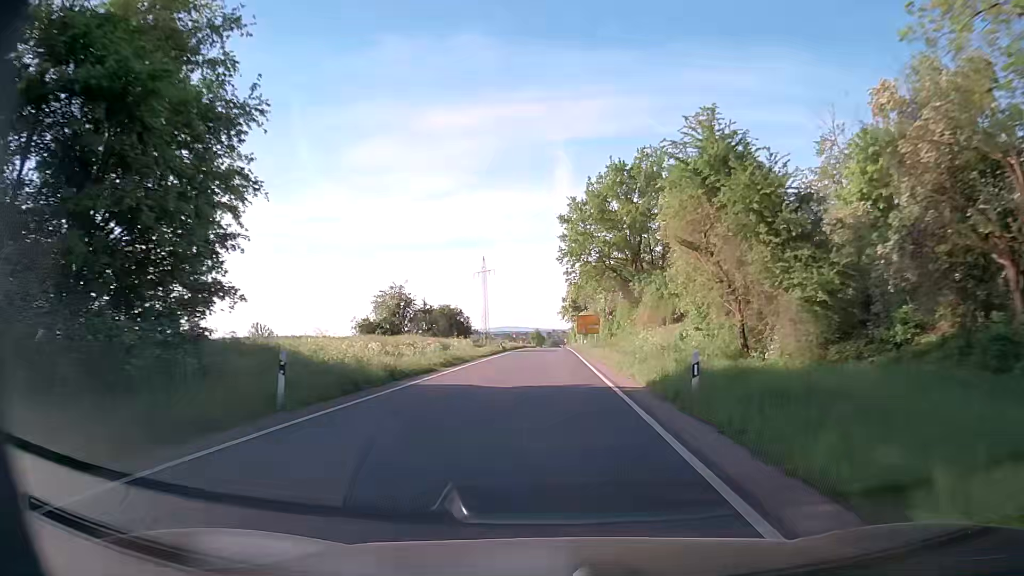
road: secondary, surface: asphalt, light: Day
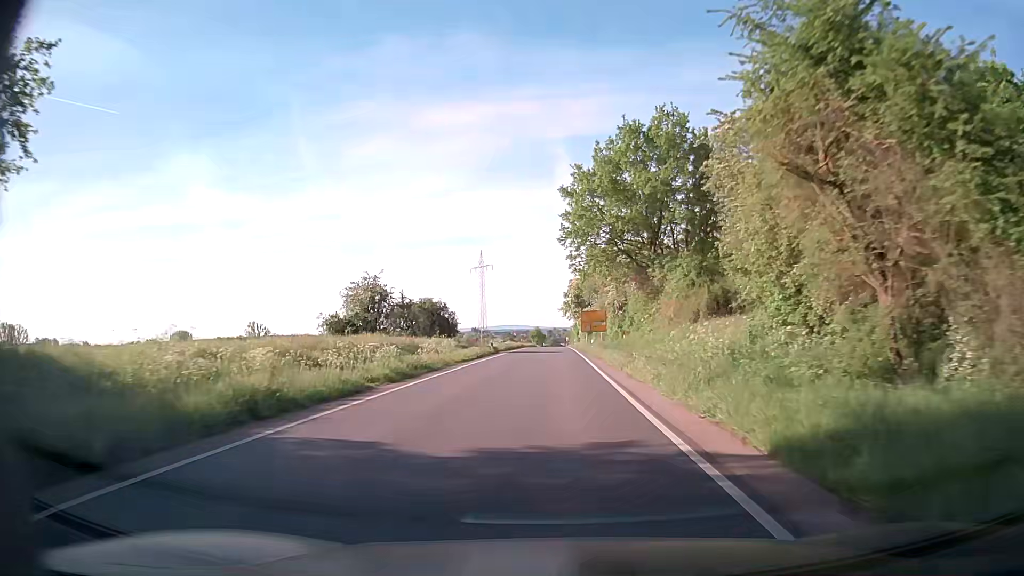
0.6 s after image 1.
(0.0, +10.0) m; 0°
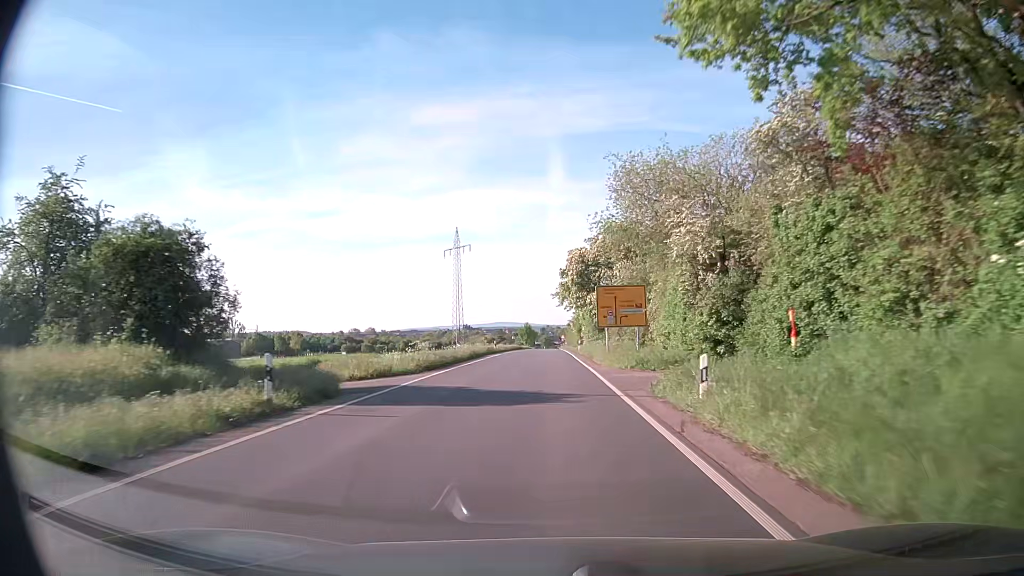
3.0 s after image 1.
(+0.1, +39.2) m; 0°
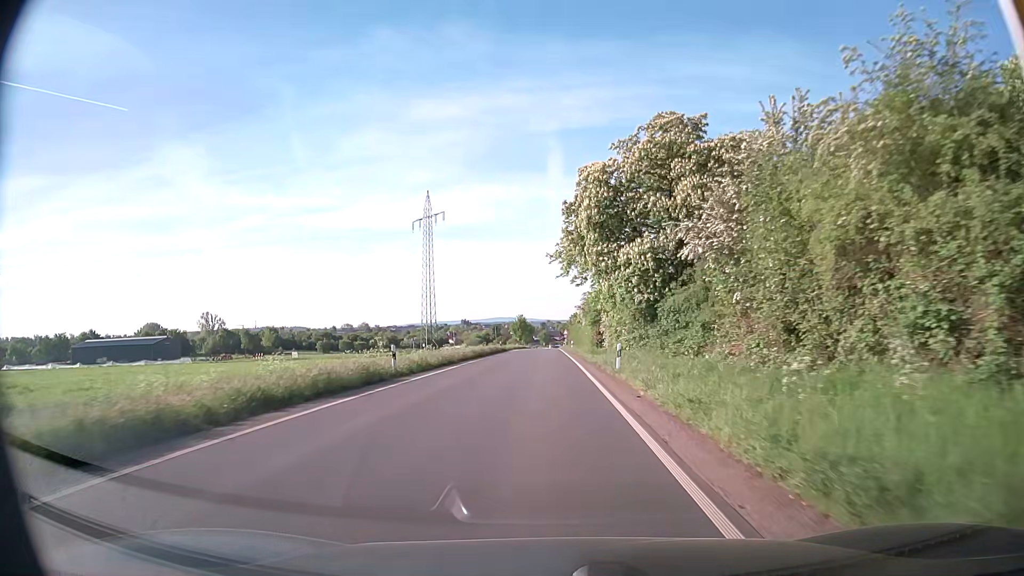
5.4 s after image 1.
(+0.1, +38.2) m; 0°
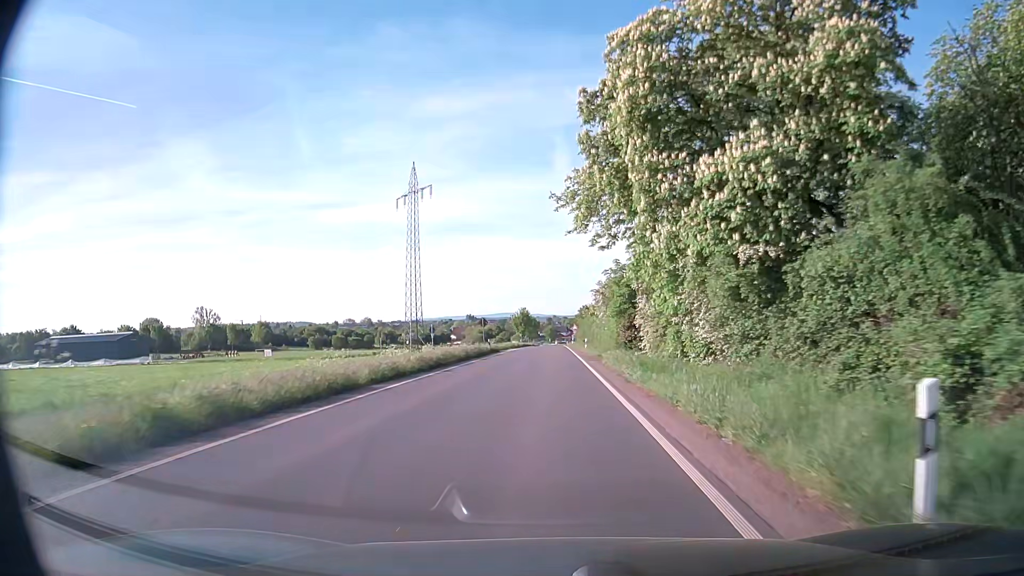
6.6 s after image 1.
(-0.1, +18.9) m; -1°
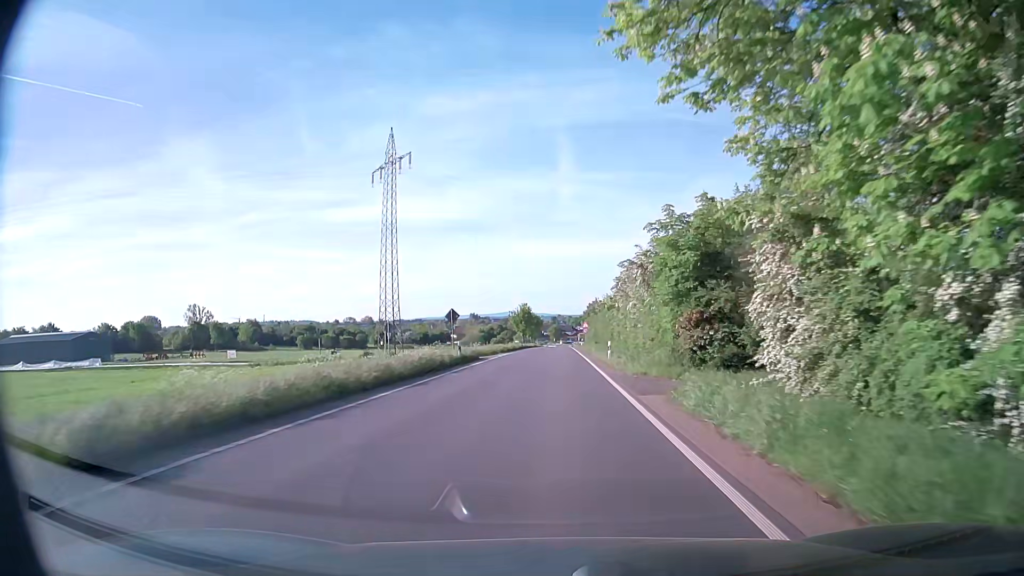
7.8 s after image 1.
(0.0, +18.8) m; -1°
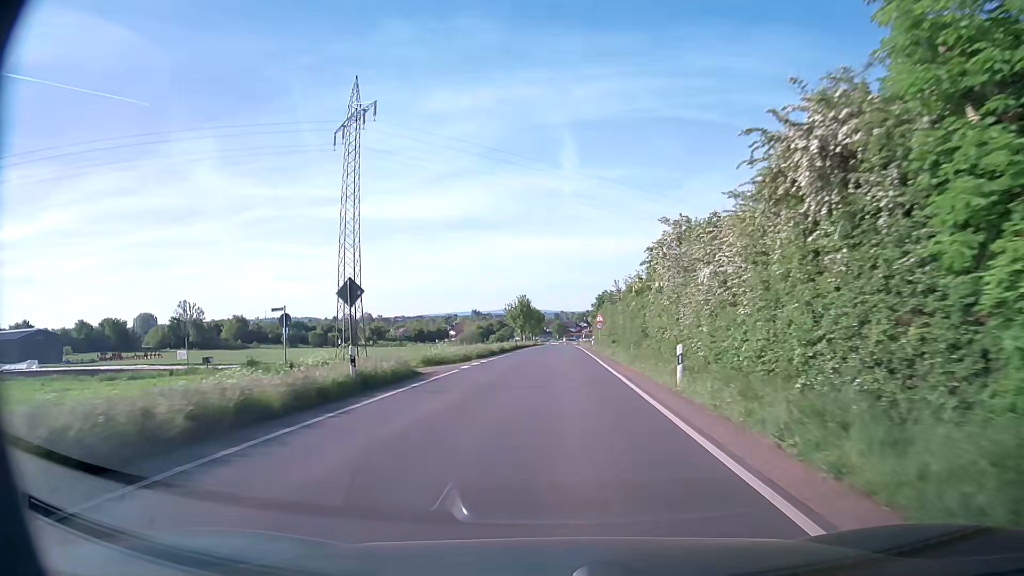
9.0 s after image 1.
(0.0, +18.7) m; +1°
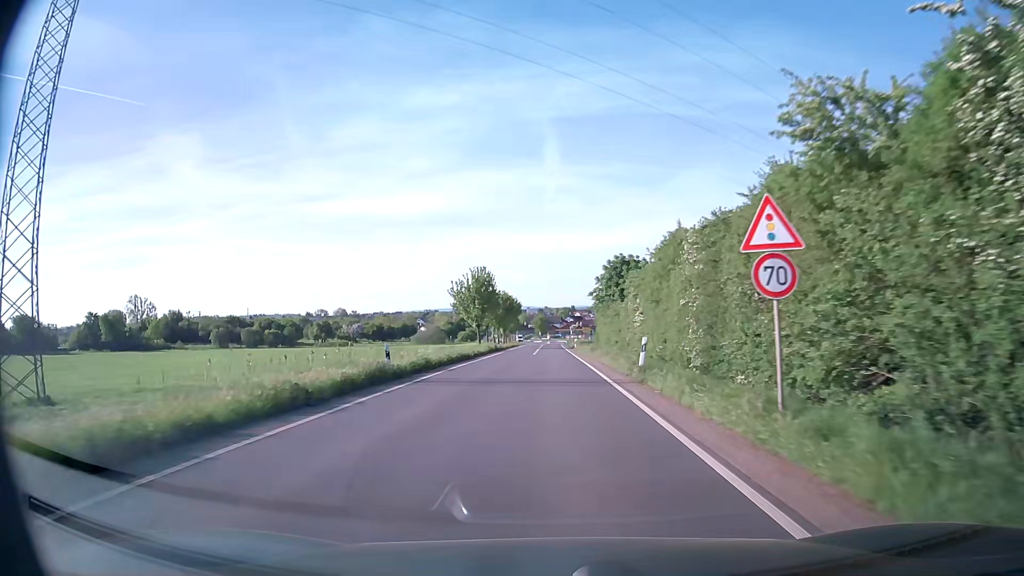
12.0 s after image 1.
(+0.3, +46.9) m; +1°
(0, +10) (0, +20) (0, +30) (0, +40) (0, +50) (0, +60) (0, +70) (0, +80) (0, +90) (0, +100) m
